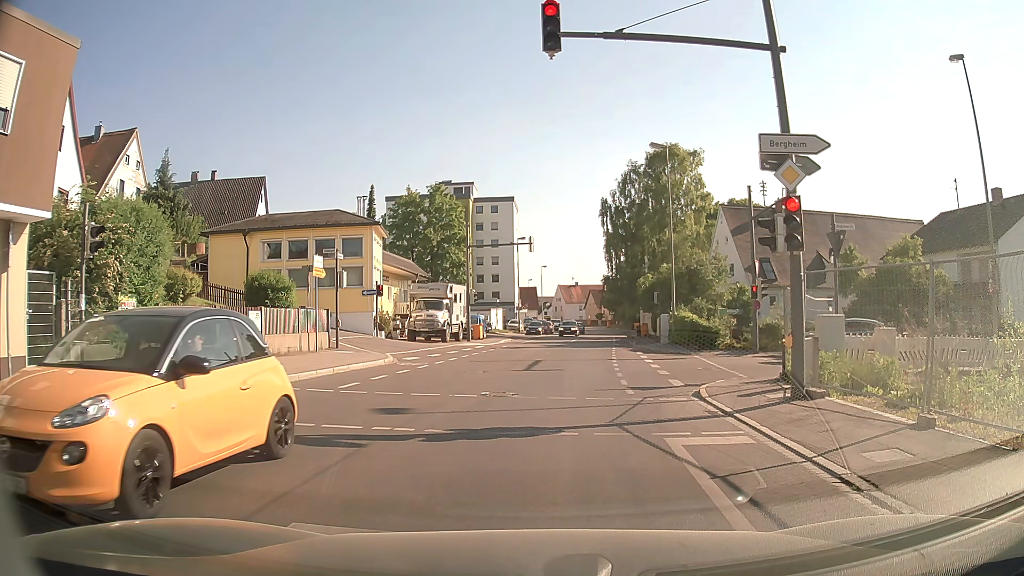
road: secondary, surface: asphalt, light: Day
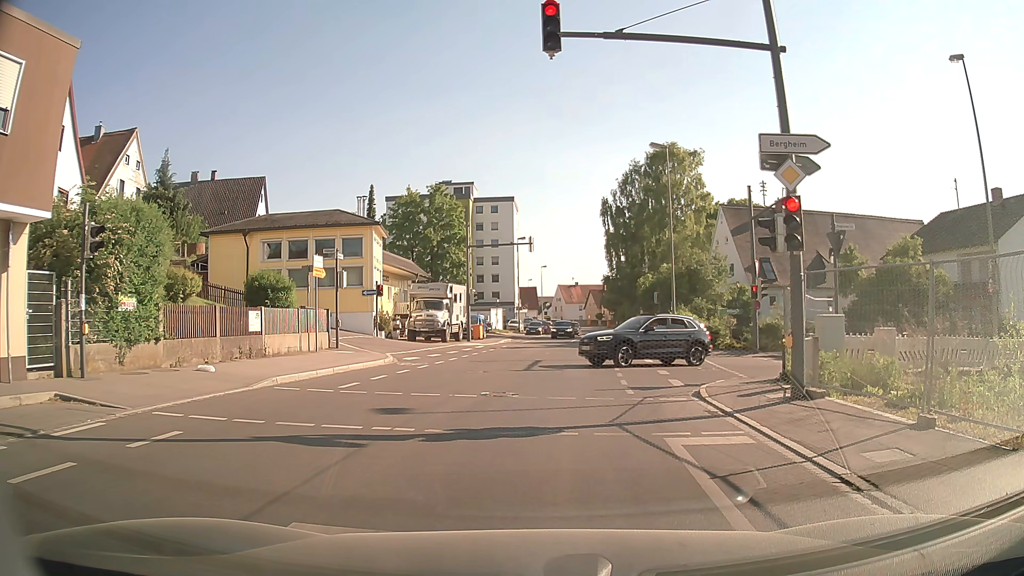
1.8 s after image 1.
(0.0, 0.0) m; 0°
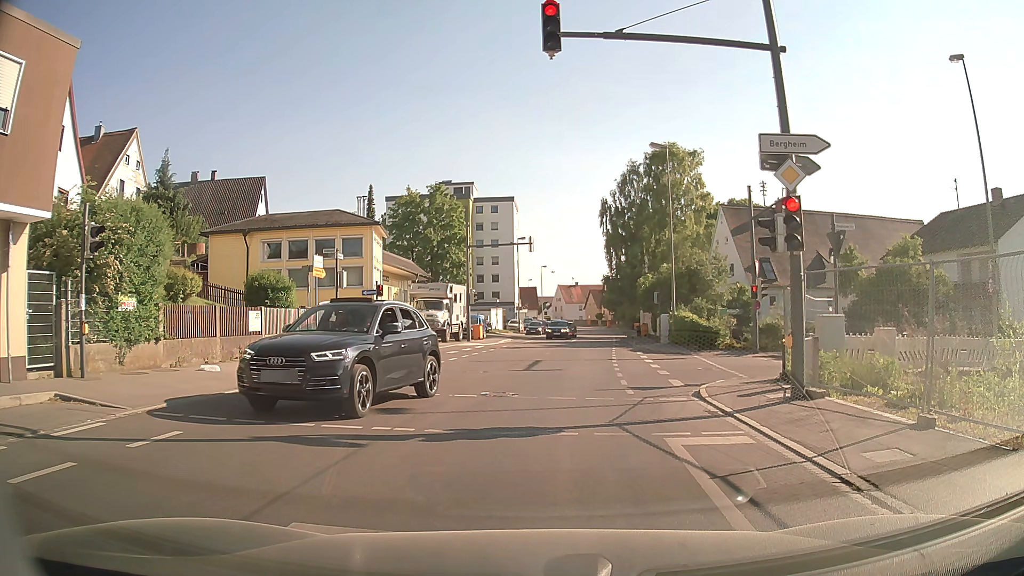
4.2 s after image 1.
(0.0, 0.0) m; 0°
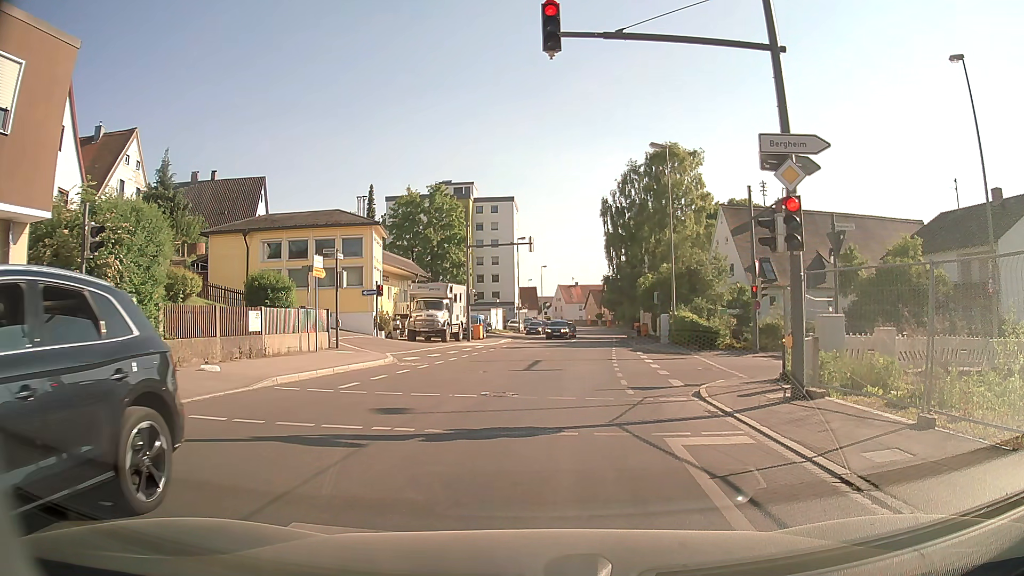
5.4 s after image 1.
(0.0, 0.0) m; 0°
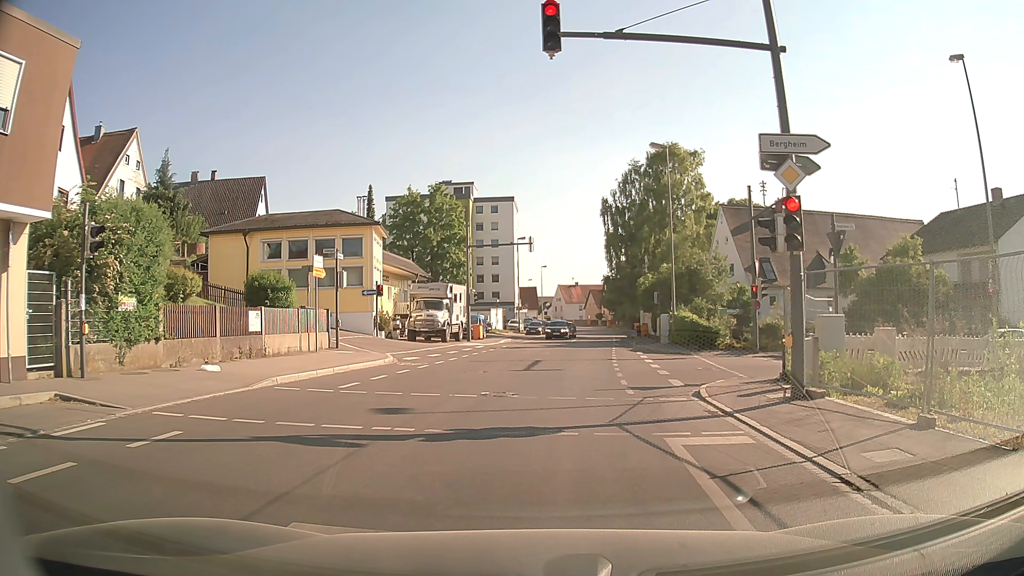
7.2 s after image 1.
(0.0, 0.0) m; 0°
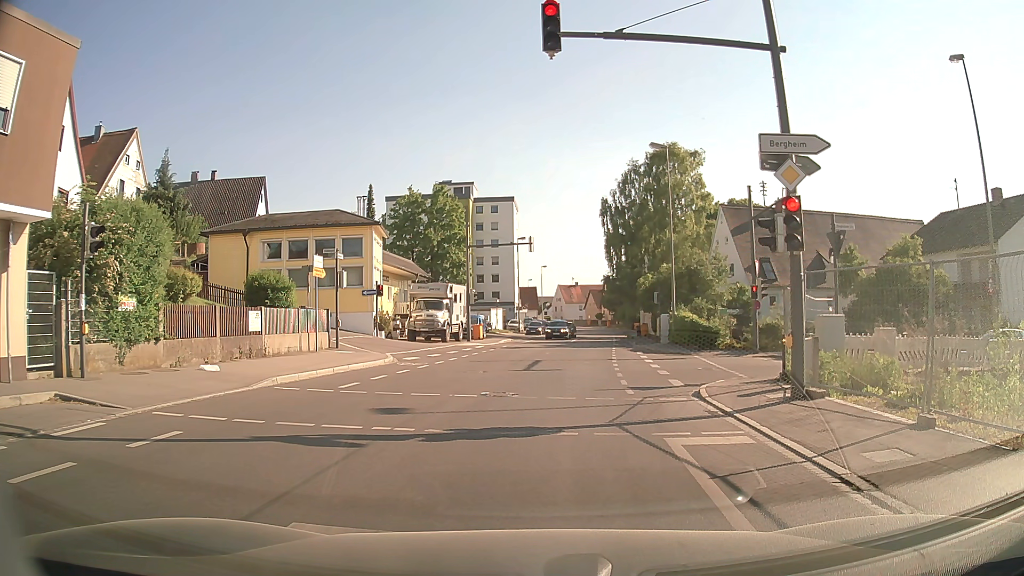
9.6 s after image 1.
(0.0, 0.0) m; 0°
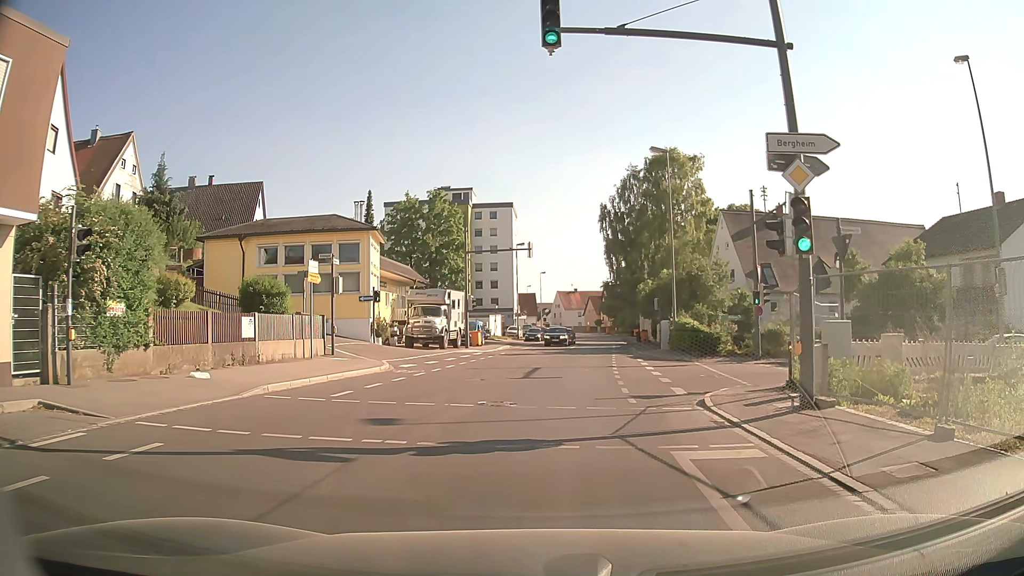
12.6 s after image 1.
(0.0, +0.5) m; 0°
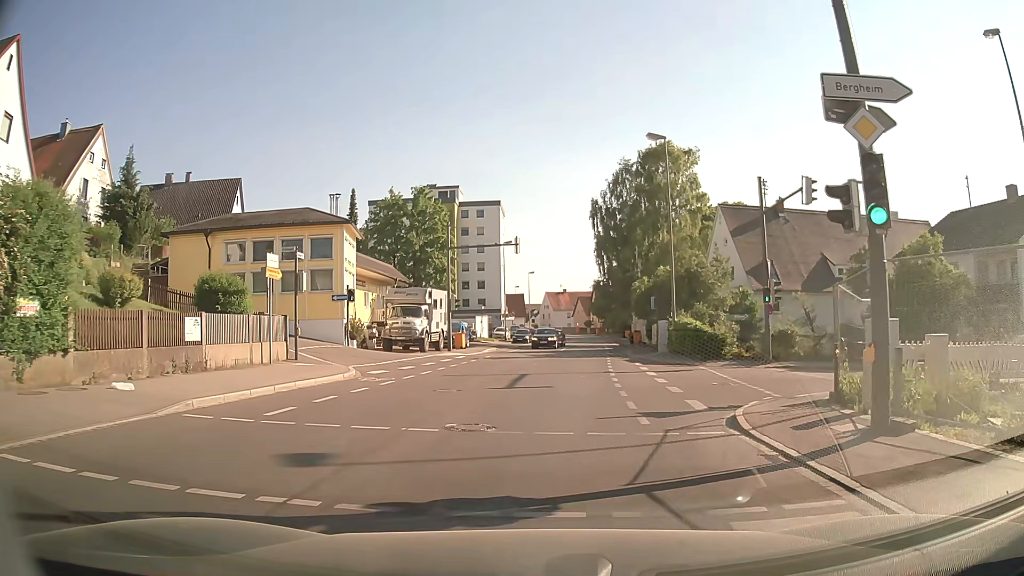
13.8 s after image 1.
(0.0, +3.1) m; 0°
(+1, +10) (+1, +20) (+2, +30) (+4, +40) (+4, +50) (+5, +60) (+6, +70) (+7, +80) (+8, +90) (+9, +100) m
